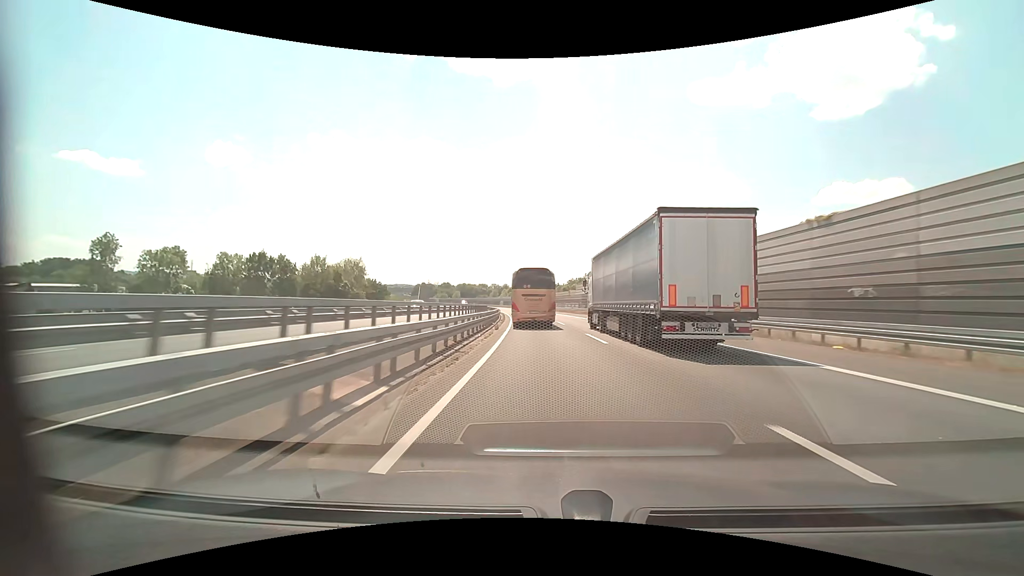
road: motorway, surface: asphalt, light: Day
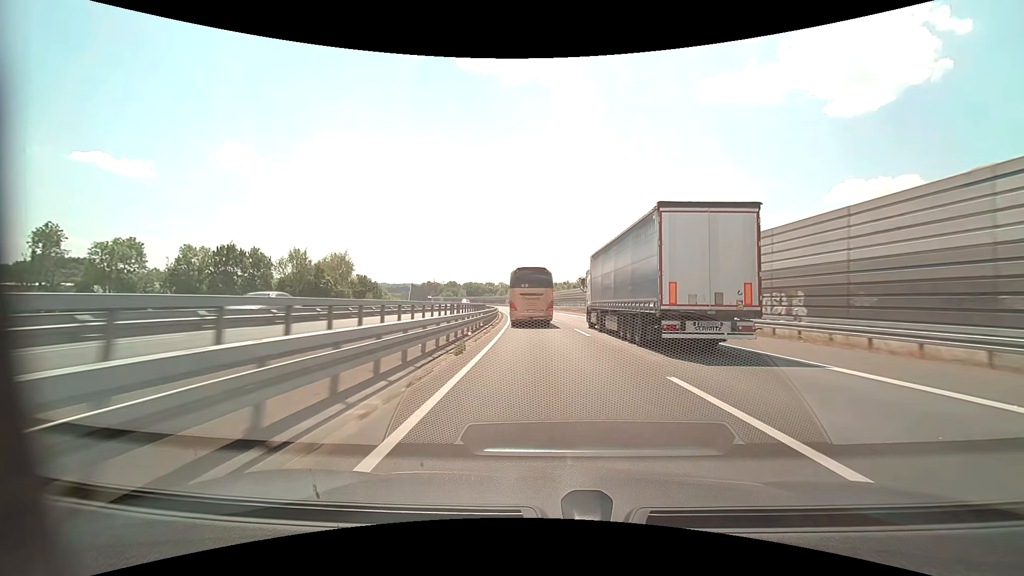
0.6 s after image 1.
(-0.1, +14.7) m; -1°
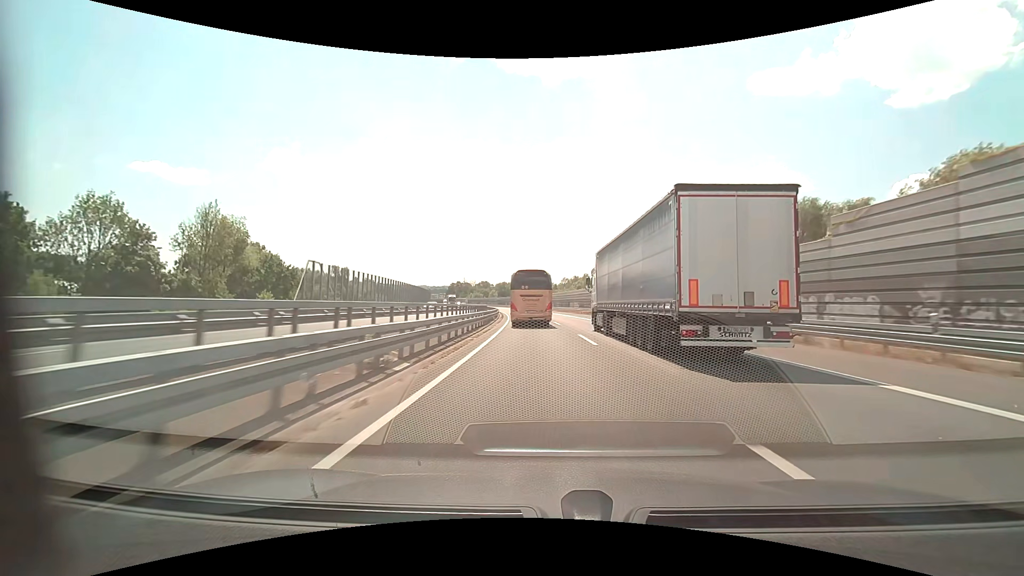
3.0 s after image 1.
(-2.3, +58.5) m; -5°
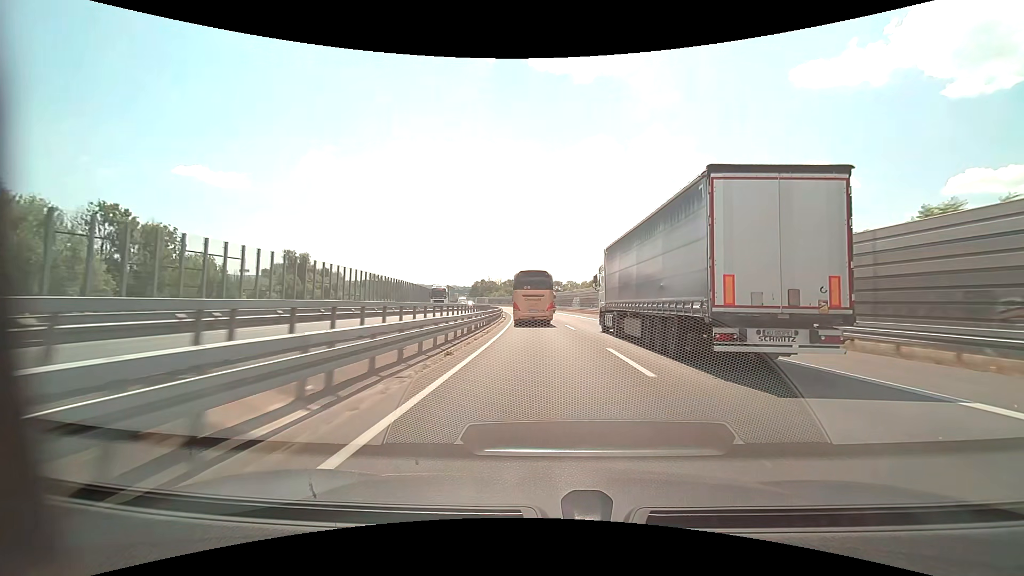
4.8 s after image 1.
(-1.3, +43.8) m; -4°
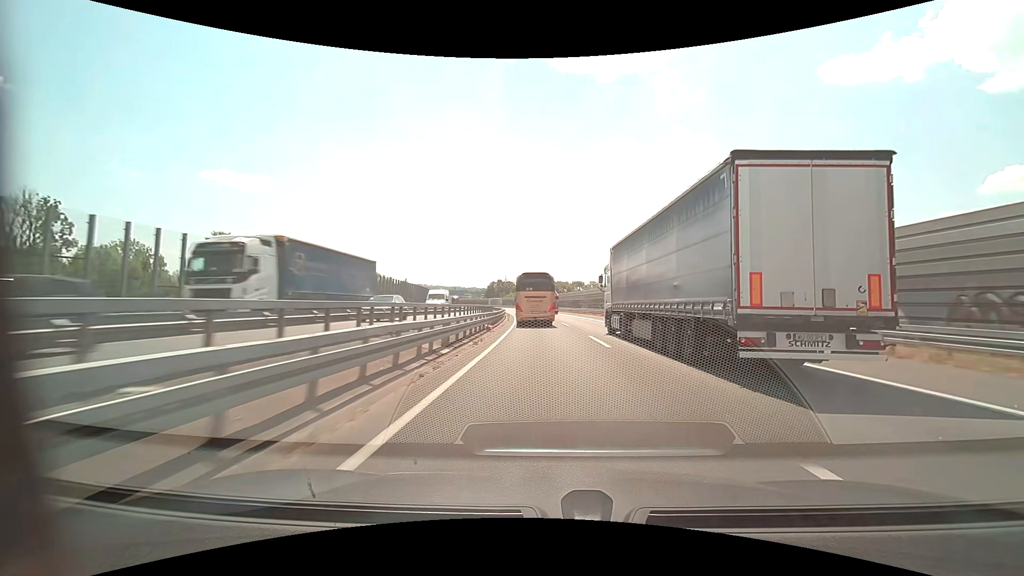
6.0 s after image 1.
(-0.6, +29.2) m; -2°
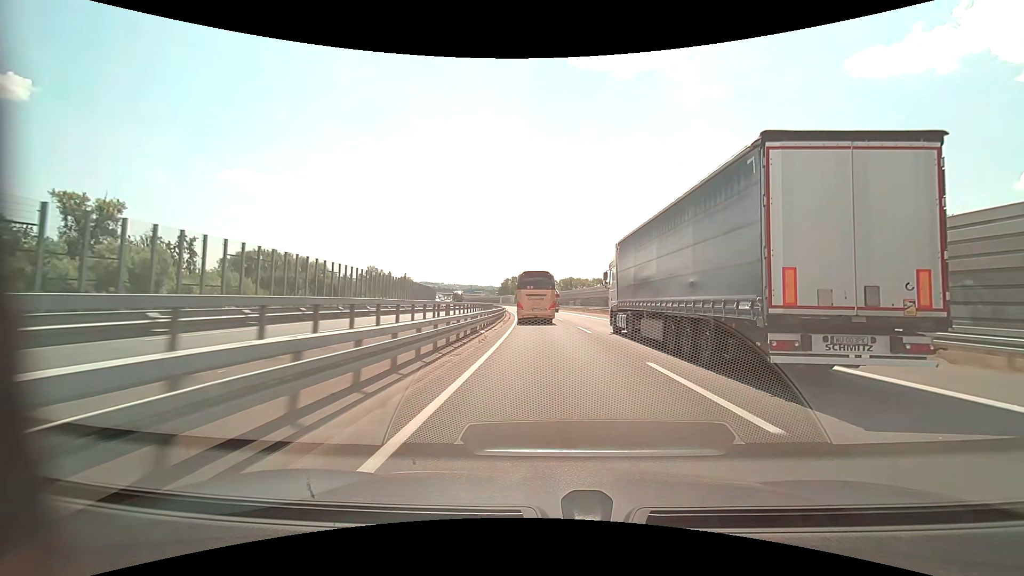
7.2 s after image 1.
(-0.5, +29.2) m; -2°
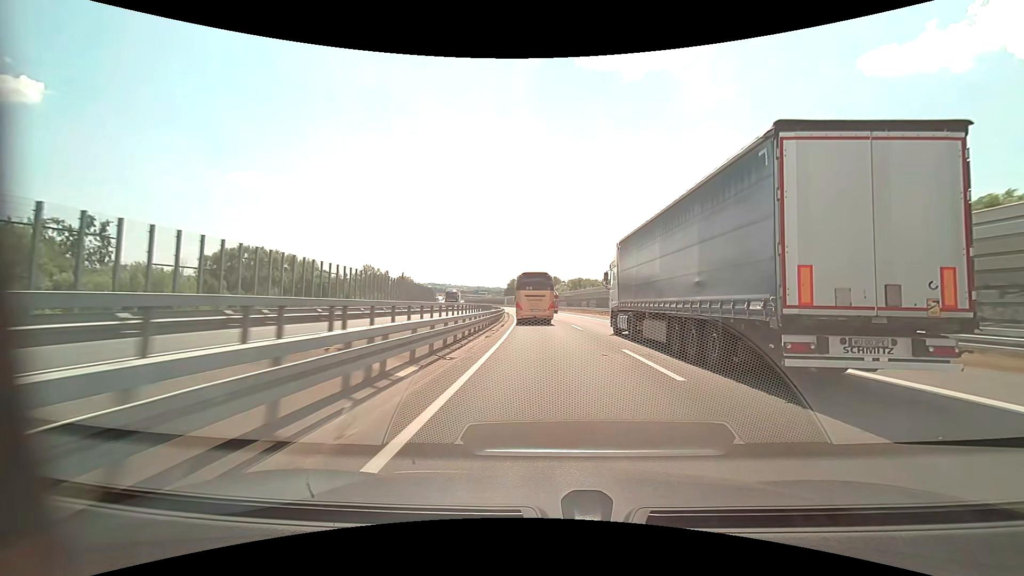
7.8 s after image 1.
(-0.1, +14.6) m; -1°
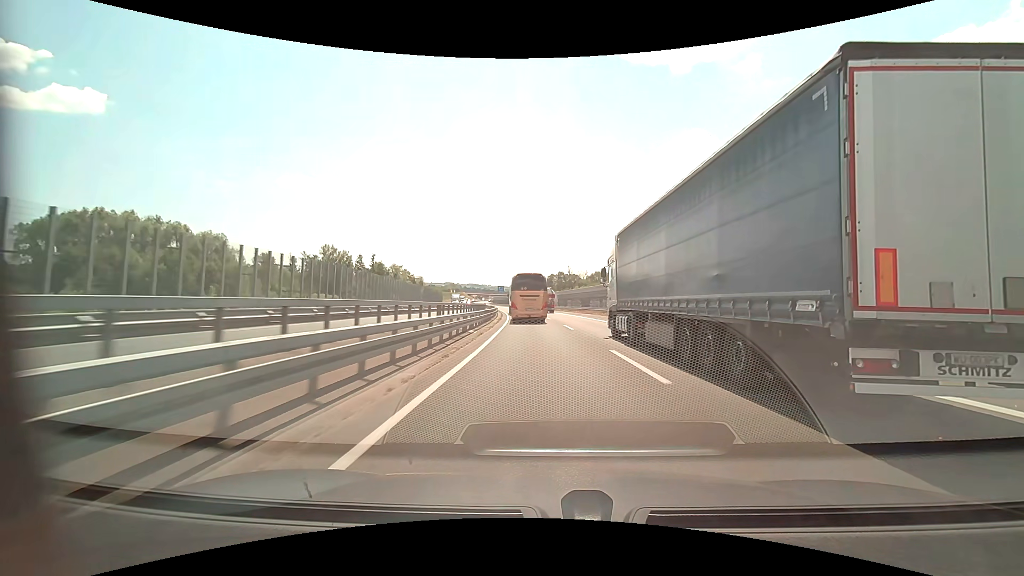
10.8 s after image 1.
(-2.9, +72.8) m; -5°
(0, +10) (0, +20) (-1, +30) (-1, +40) (-2, +50) (-2, +60) (-3, +70) (-4, +80) (-6, +90) (-7, +100) m
